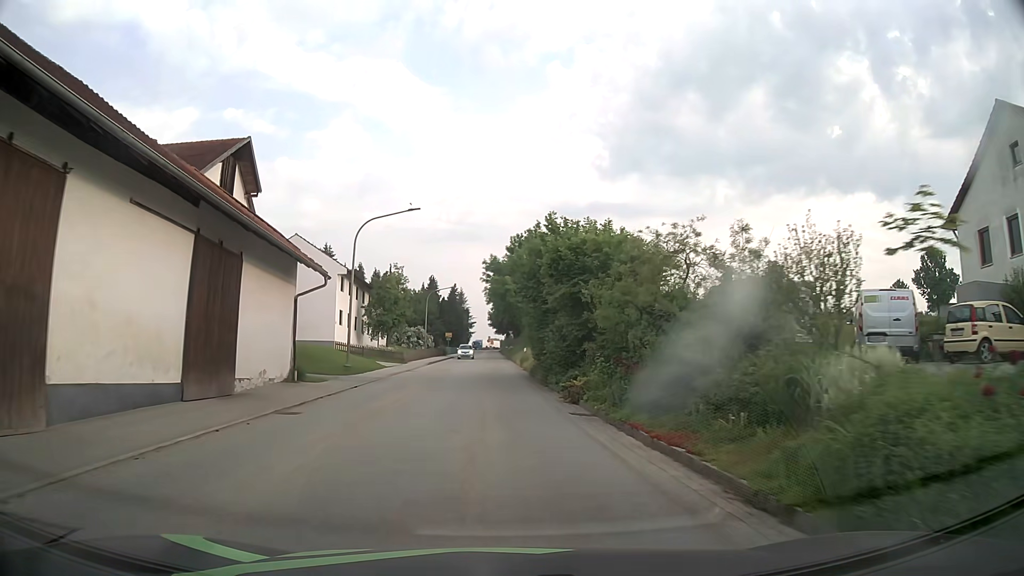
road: tertiary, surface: asphalt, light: Day
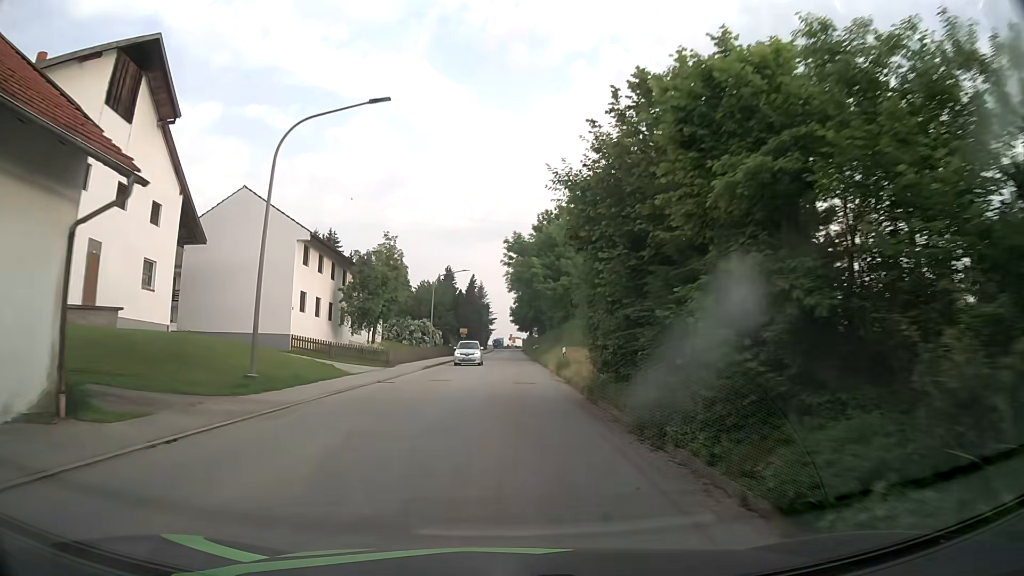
(-0.4, +14.5) m; -2°
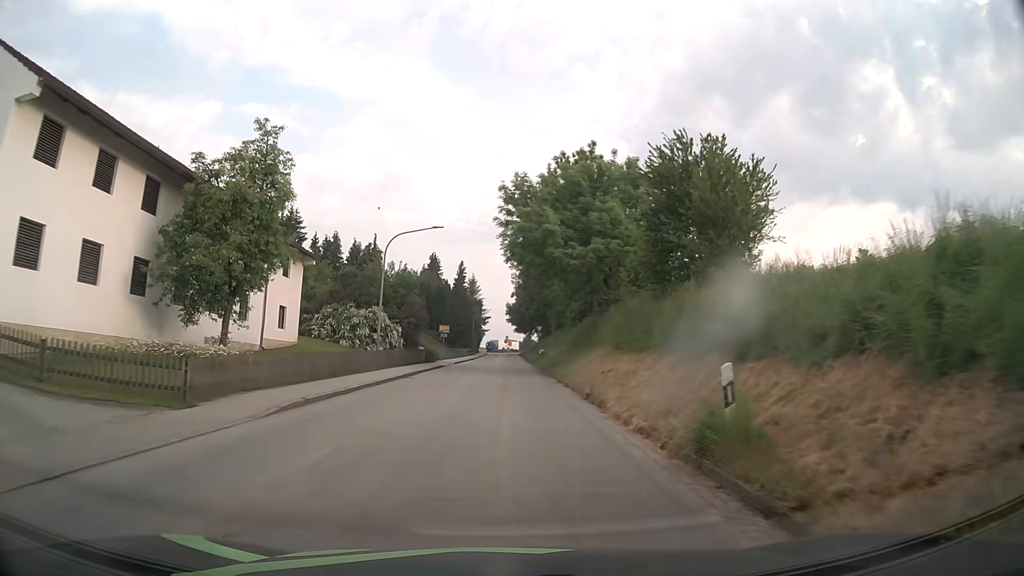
(+0.1, +22.2) m; +1°
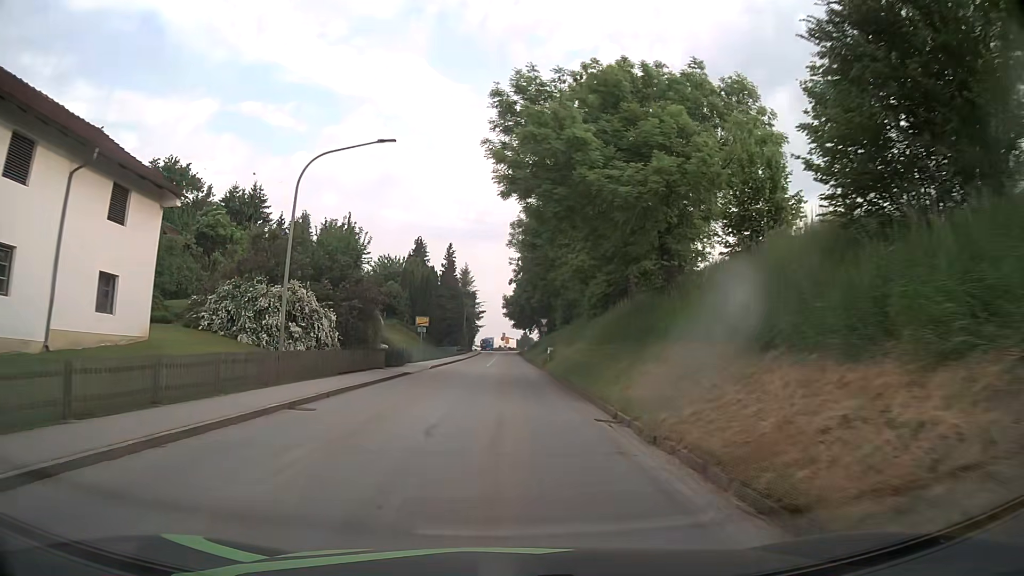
(0.0, +15.1) m; 0°
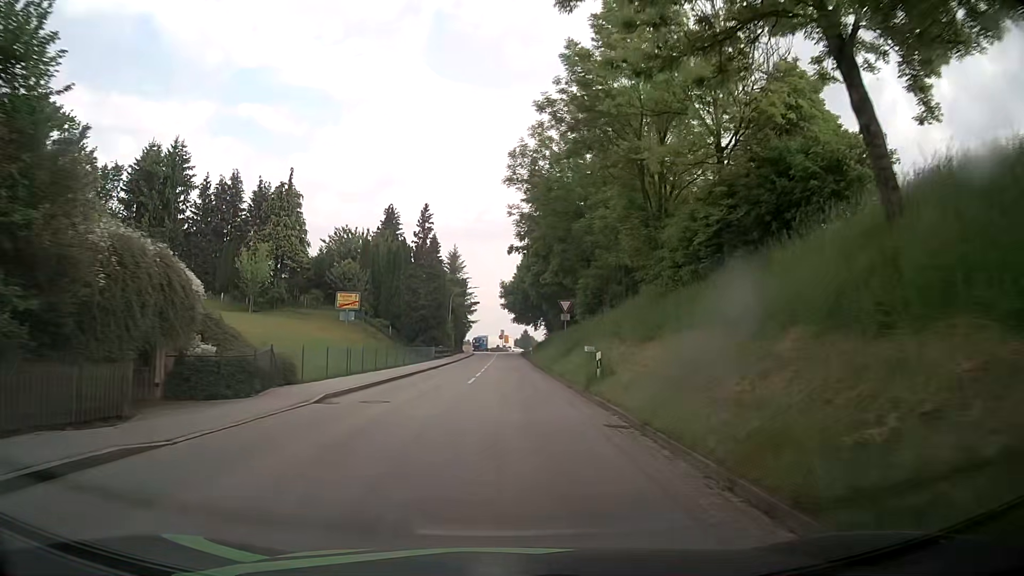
(+0.1, +23.4) m; 0°
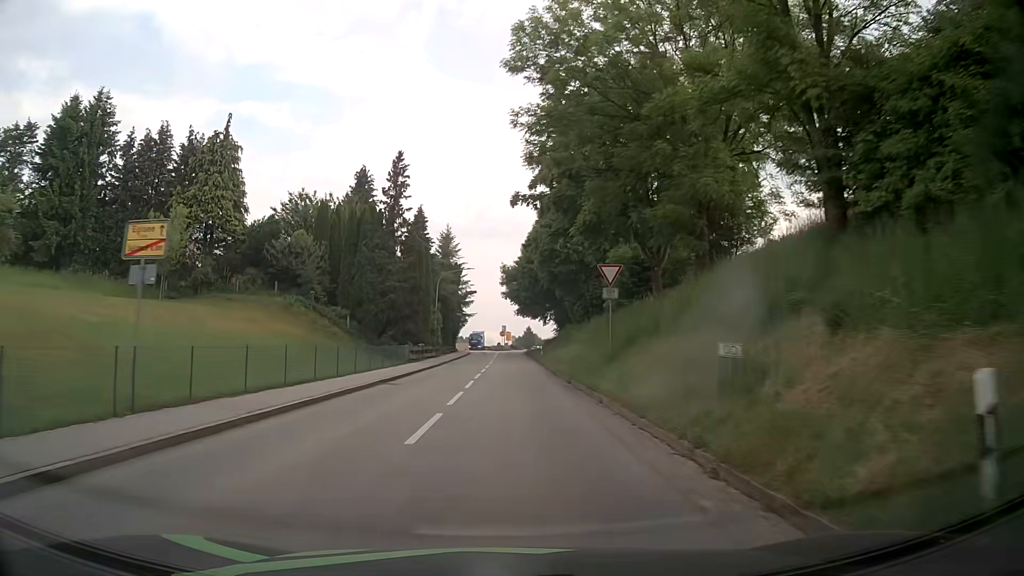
(0.0, +16.1) m; 0°
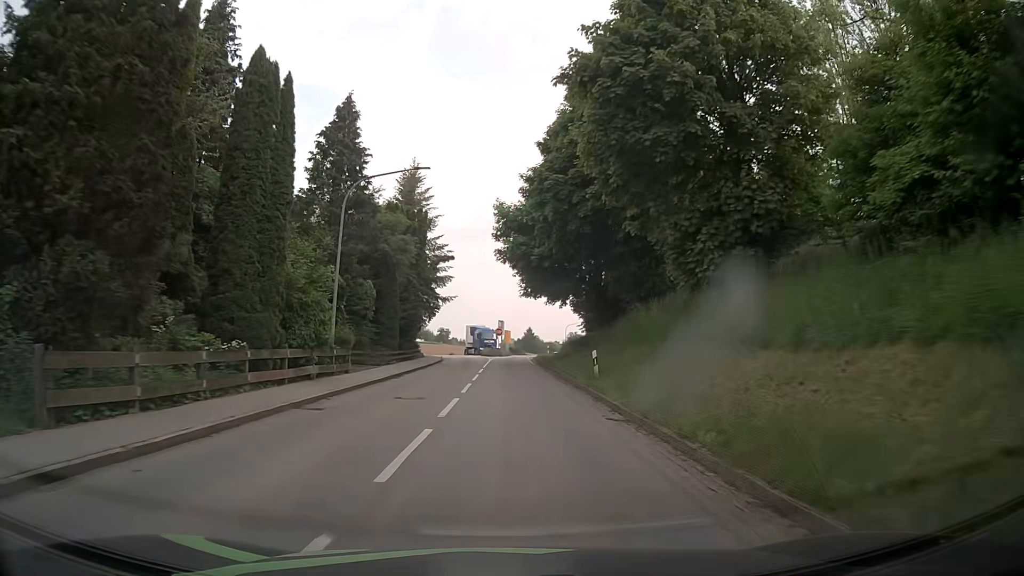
(+0.1, +33.0) m; +1°
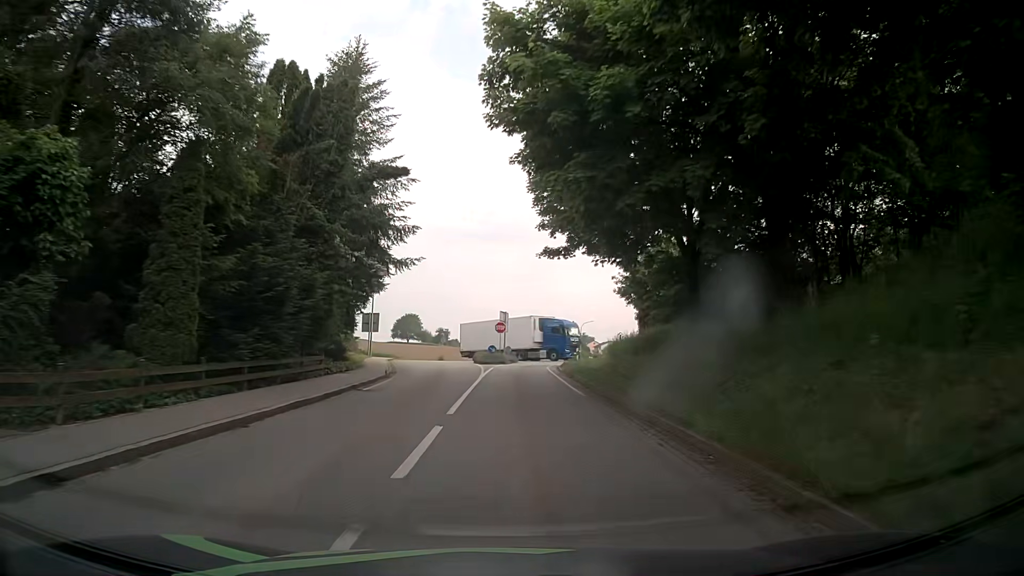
(-0.2, +24.1) m; -1°
(0, +10) (0, +20) (0, +30) (+1, +40) (+2, +50) (+4, +60) (+1, +69) (-6, +76) (-14, +82) (-22, +88) m
